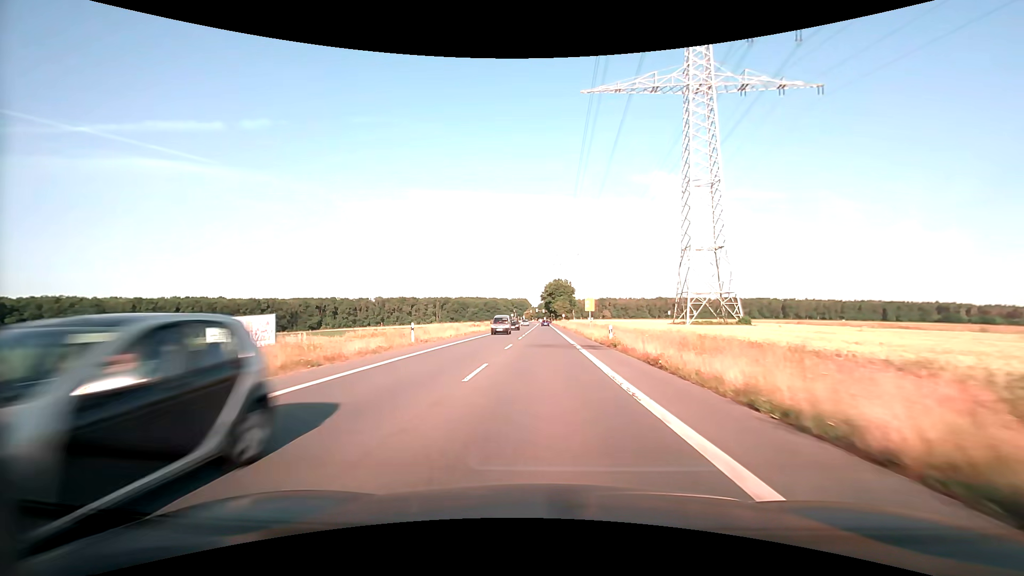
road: secondary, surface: asphalt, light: Day
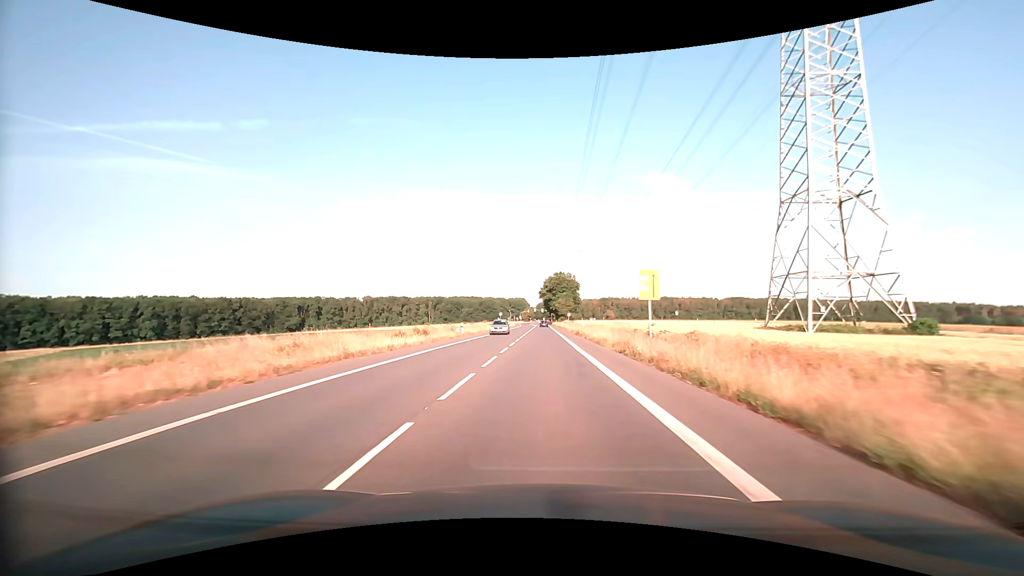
(0.0, +32.7) m; 0°
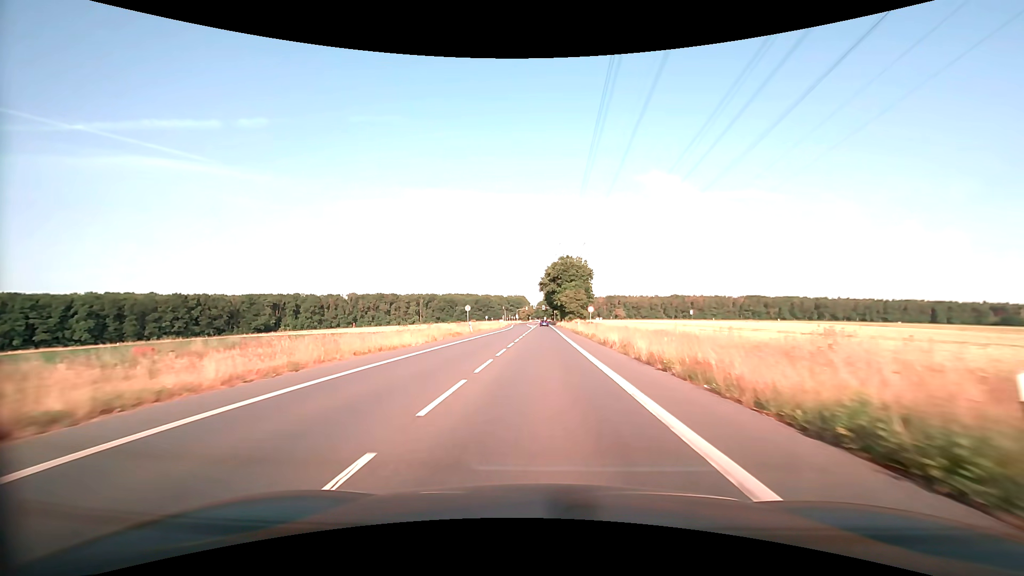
(+0.1, +43.7) m; 0°
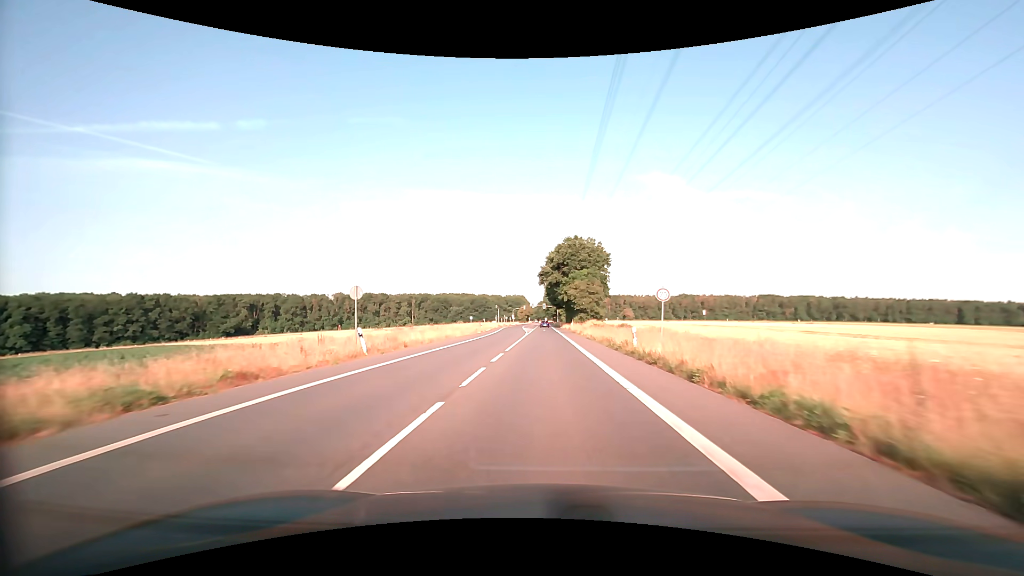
(0.0, +32.8) m; 0°
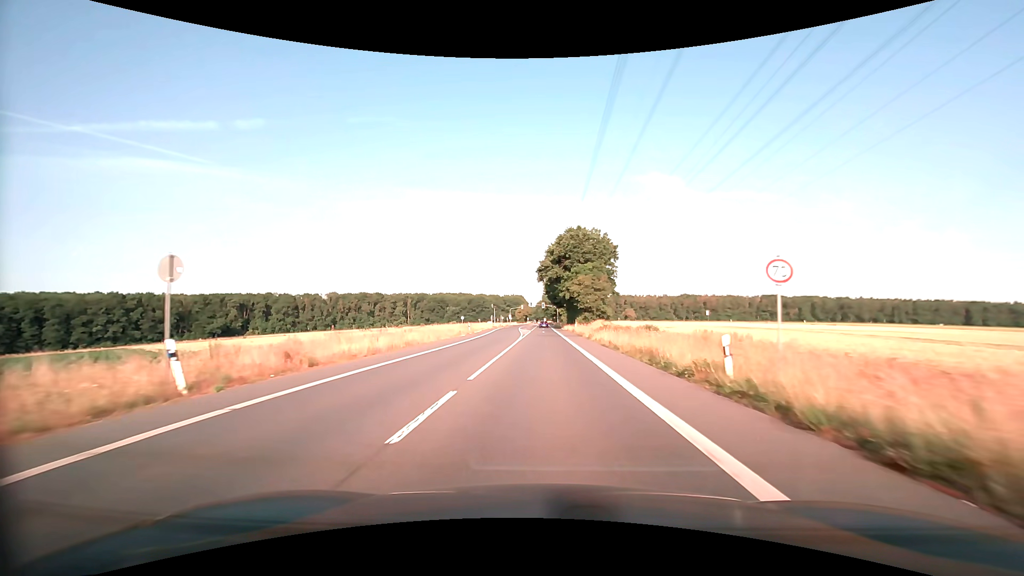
(0.0, +10.9) m; 0°
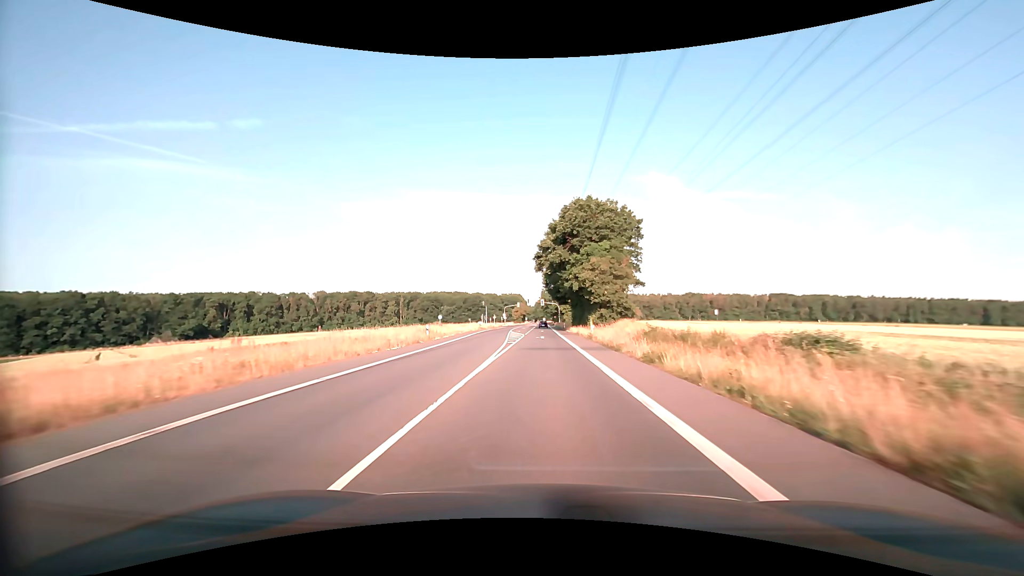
(0.0, +21.8) m; 0°
(0, +10) (0, +20) (0, +30) (0, +40) (0, +50) (0, +60) (0, +70) (0, +80) (0, +90) (0, +100) m
